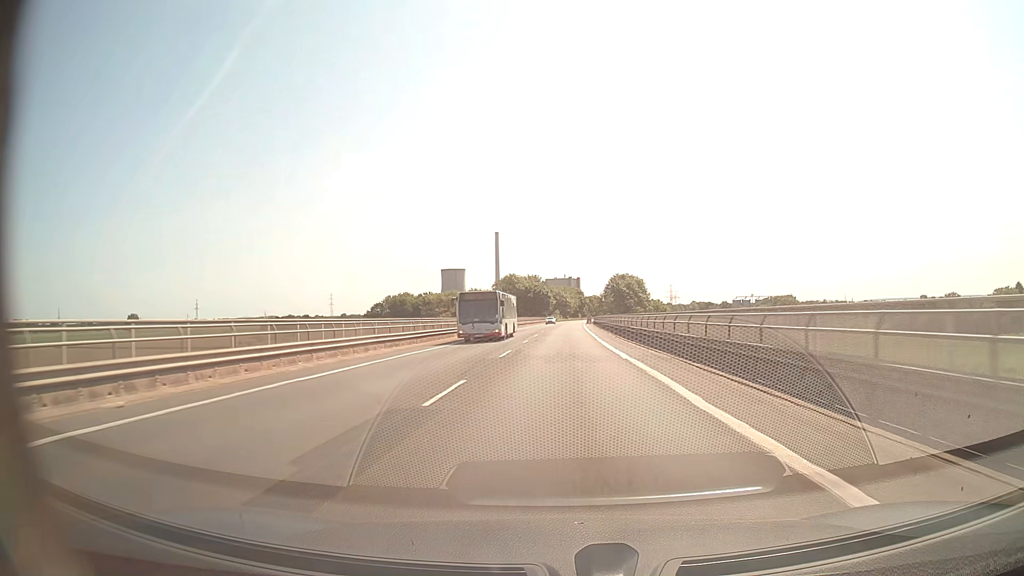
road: secondary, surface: asphalt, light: Day
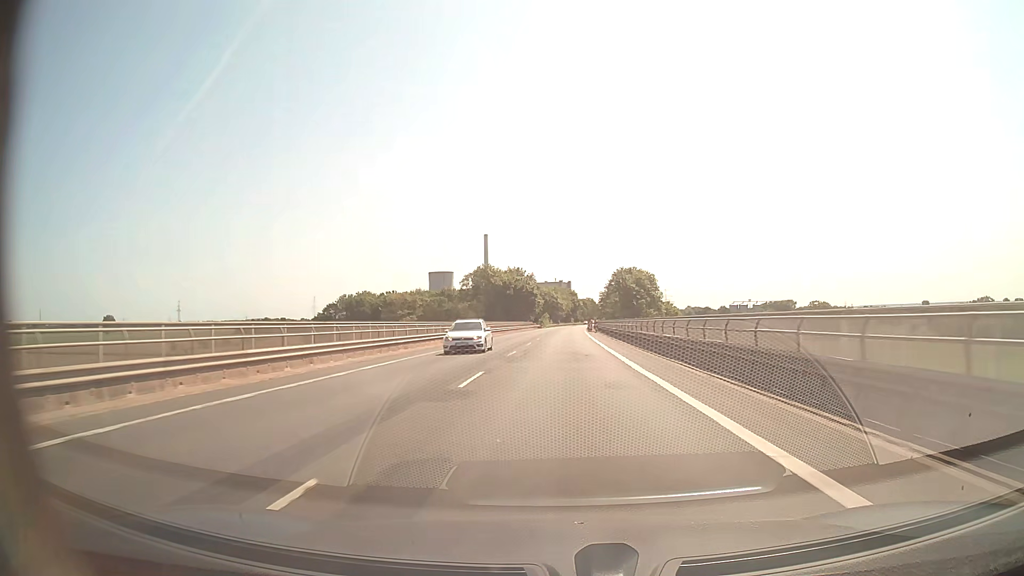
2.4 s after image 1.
(+0.3, +45.1) m; +1°
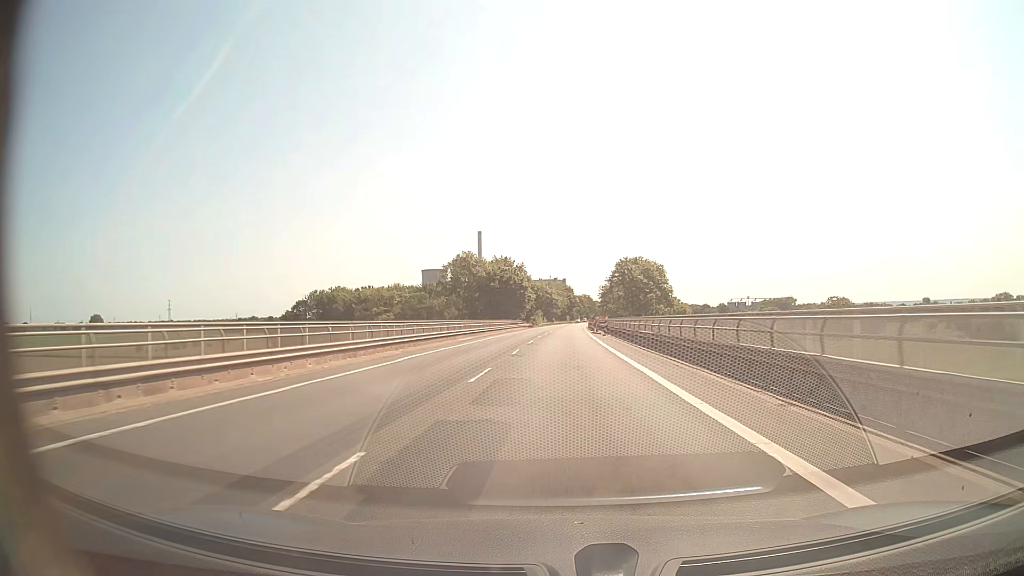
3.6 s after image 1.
(+0.1, +22.6) m; 0°
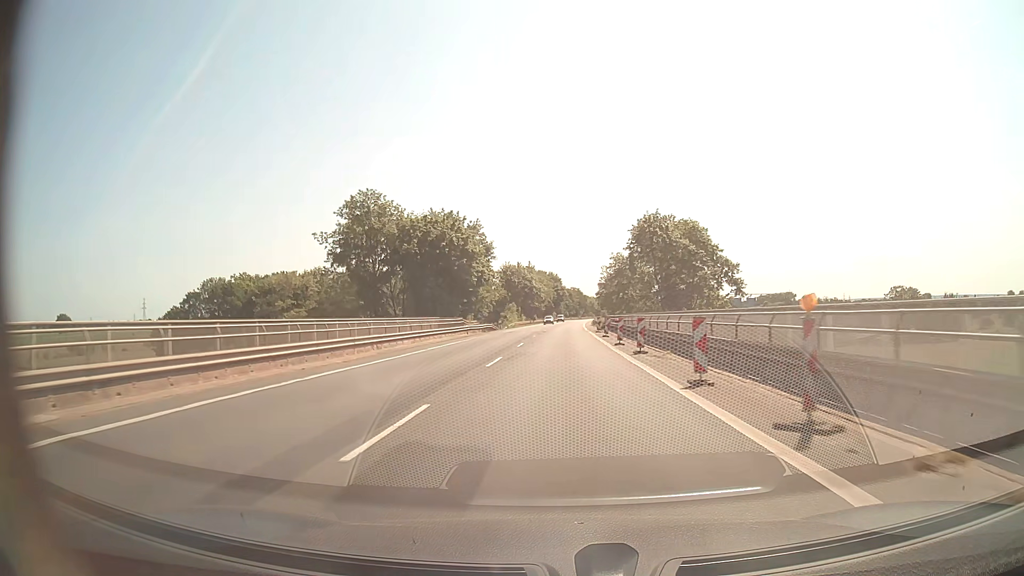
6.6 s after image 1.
(+0.6, +56.3) m; +1°
(0, +10) (0, +20) (0, +30) (0, +40) (0, +50) (+1, +60) (+1, +70) (+1, +80) (+1, +90) (+2, +100) m
